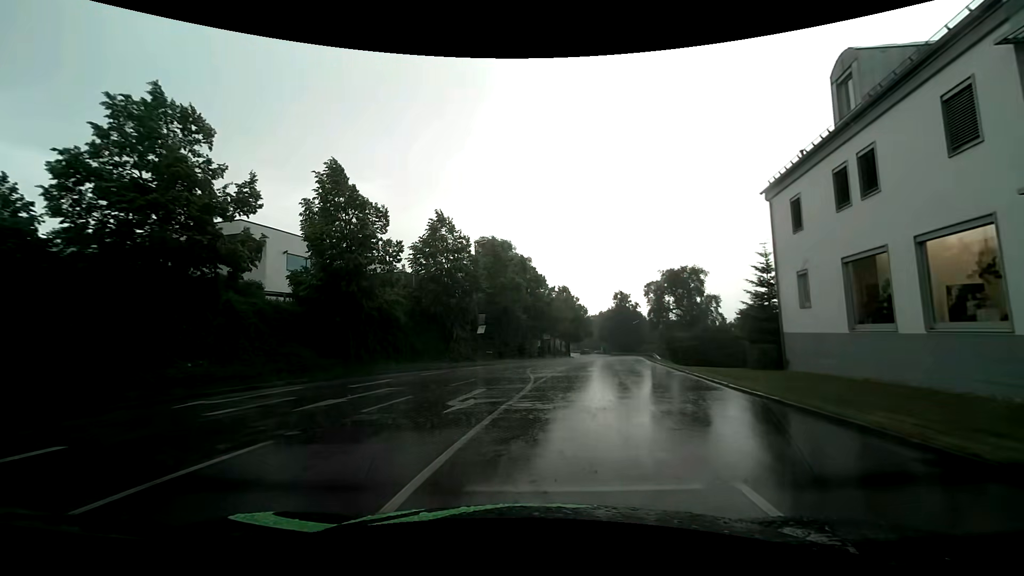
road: tertiary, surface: asphalt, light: Day
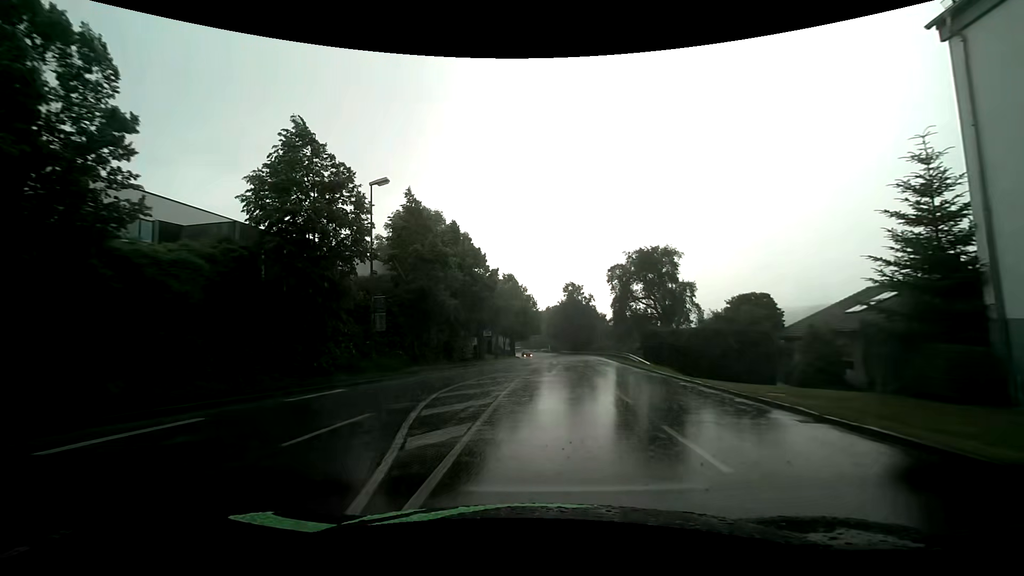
(+0.8, +15.0) m; +7°
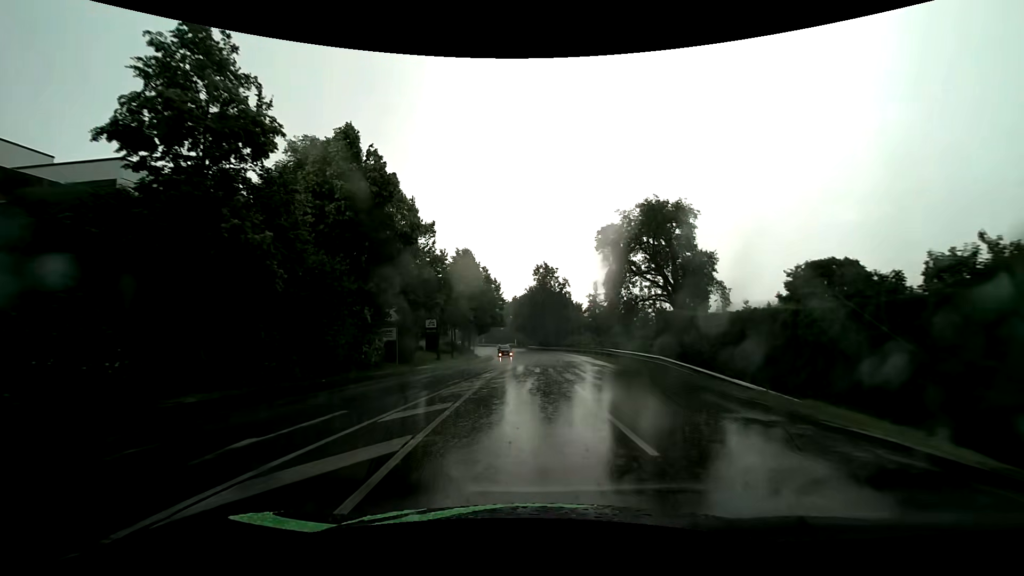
(+0.7, +17.6) m; +4°
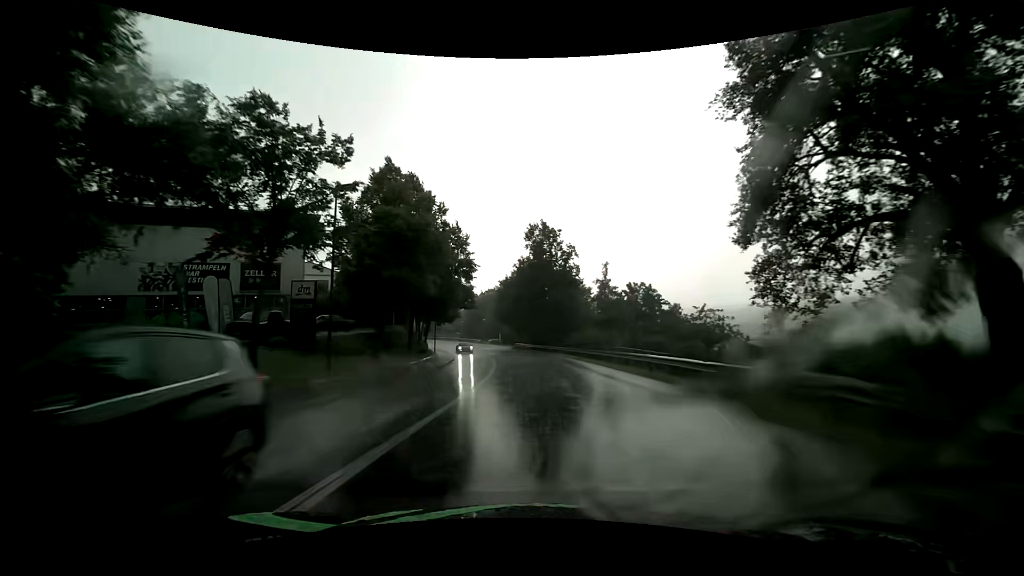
(+0.2, +27.5) m; +1°
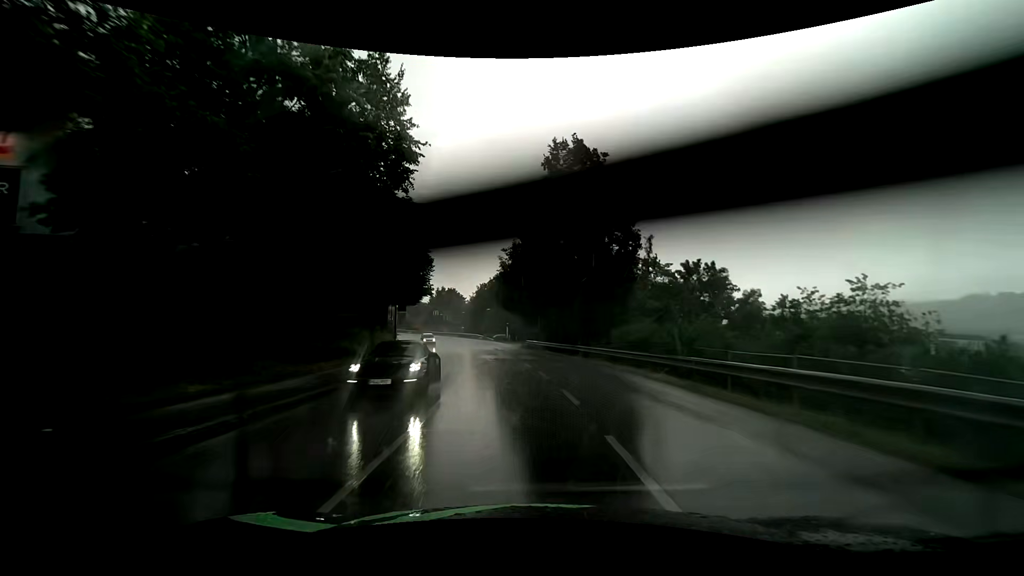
(-0.1, +22.8) m; -1°
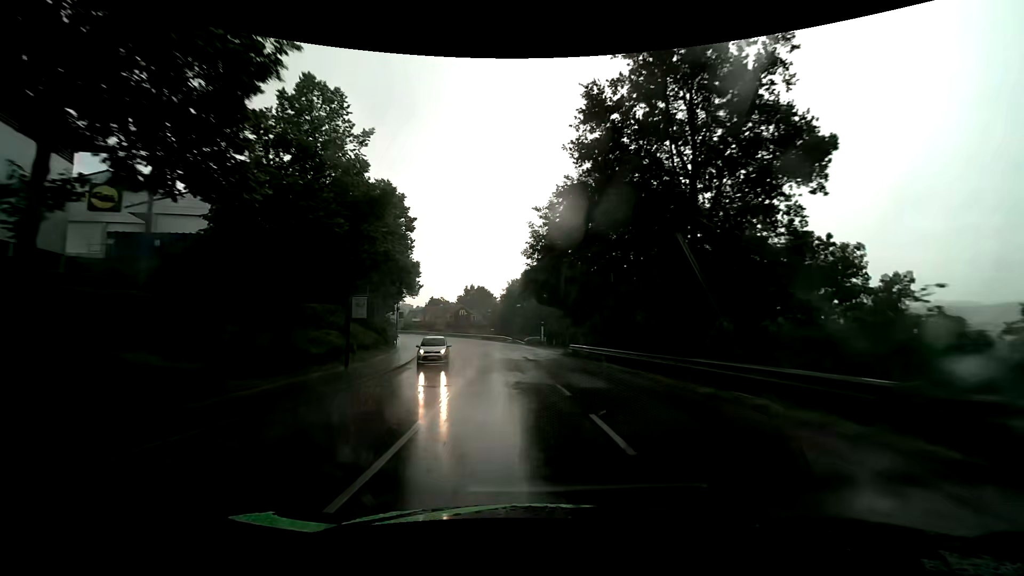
(-0.6, +16.0) m; -4°
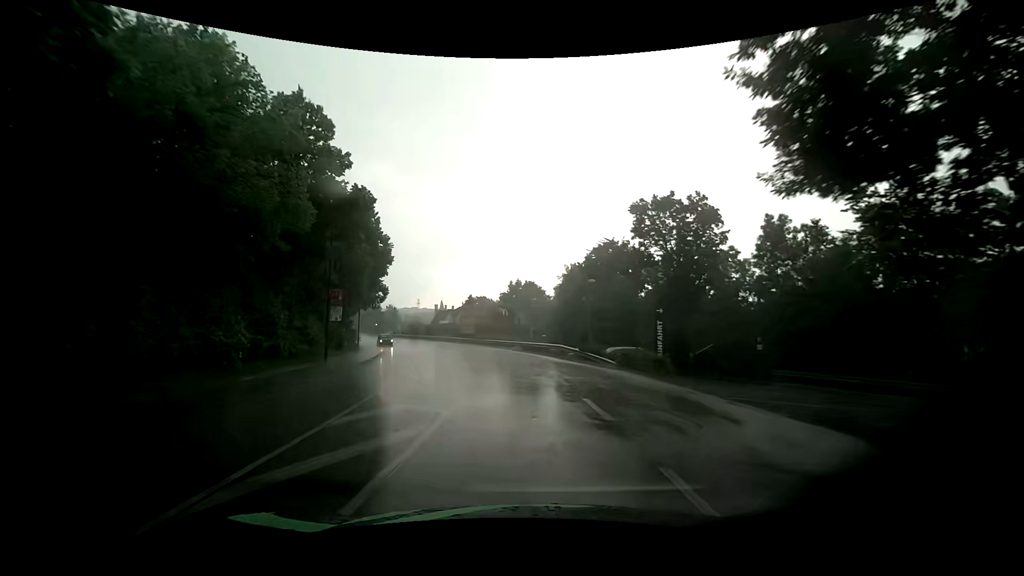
(-1.7, +33.2) m; -6°
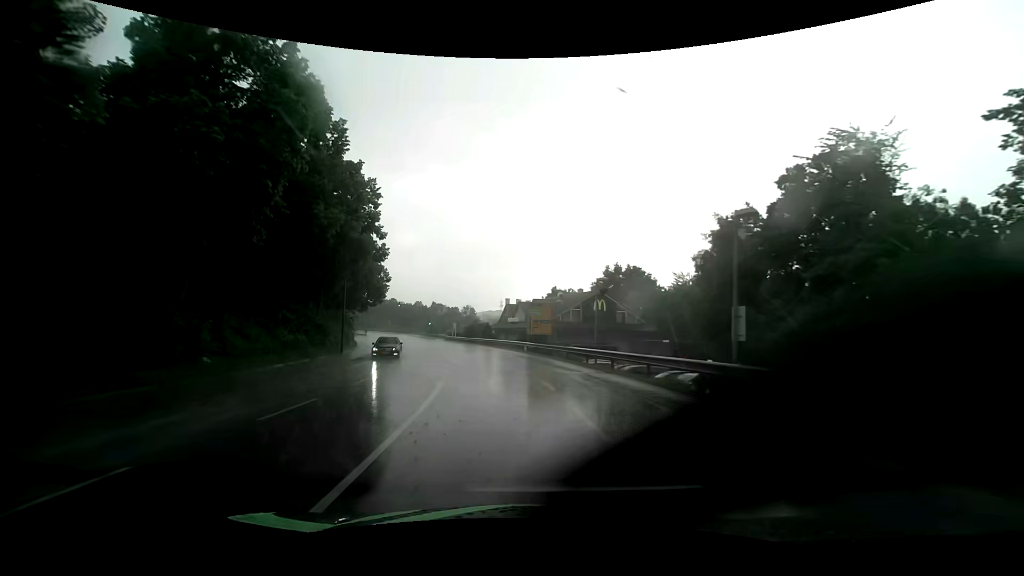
(-2.4, +31.3) m; -9°
(0, +10) (-1, +20) (-3, +30) (-5, +40) (-8, +49) (-11, +59) (-14, +68) (-18, +77) (-22, +86) (-26, +96) m
